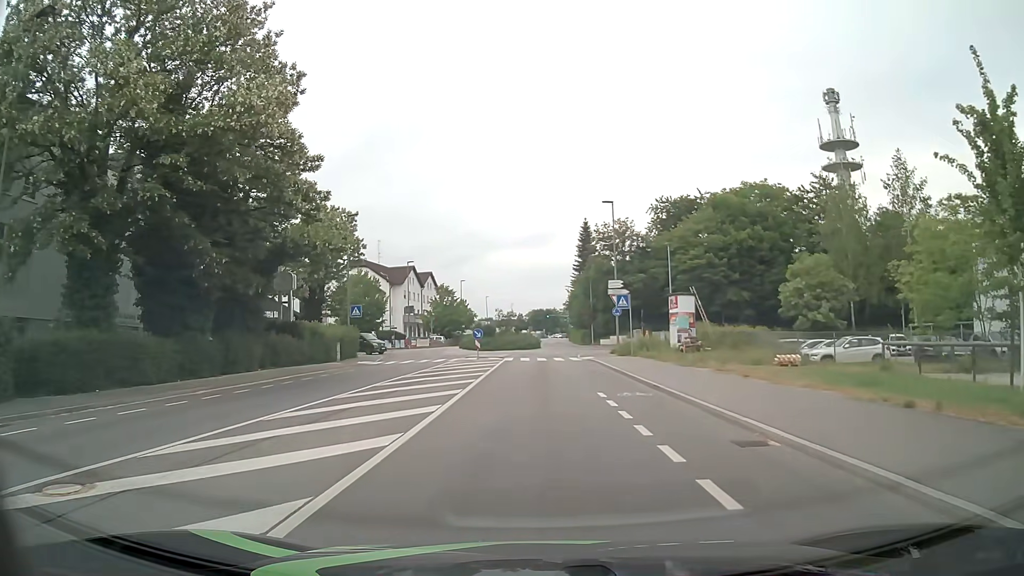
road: tertiary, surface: asphalt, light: Day
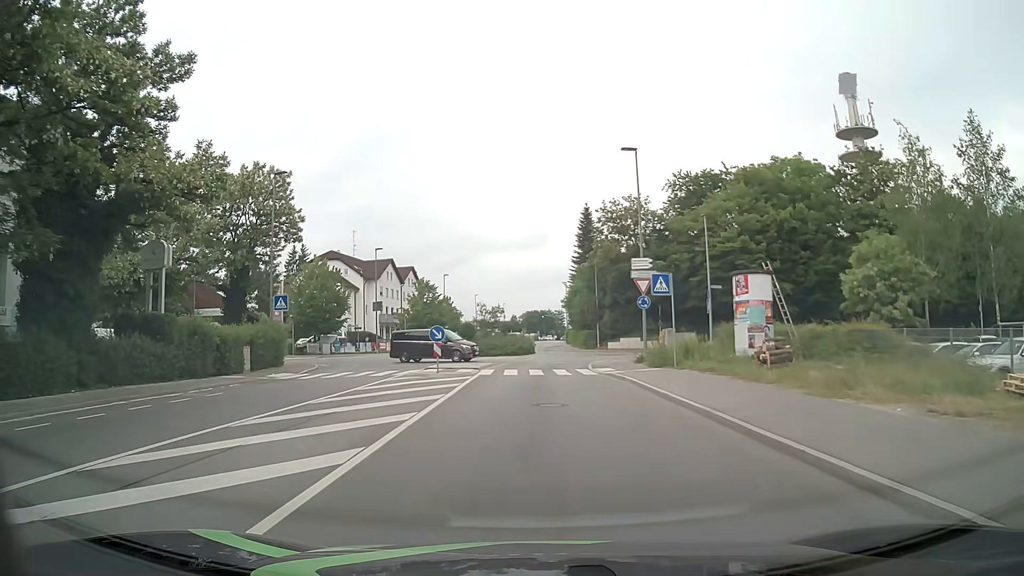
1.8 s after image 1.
(0.0, +13.4) m; 0°
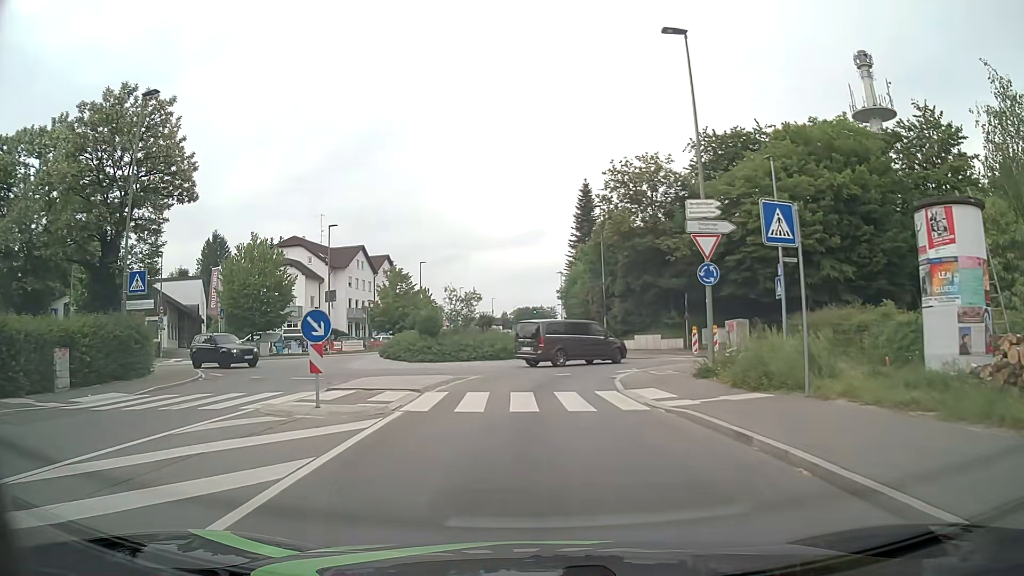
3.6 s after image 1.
(0.0, +12.9) m; -1°
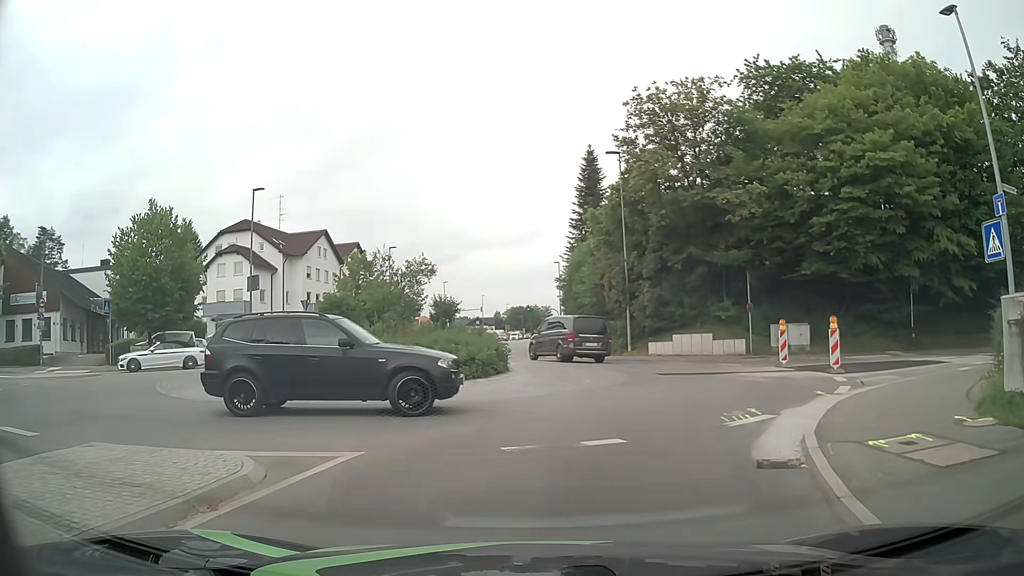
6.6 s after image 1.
(+0.3, +13.9) m; 0°
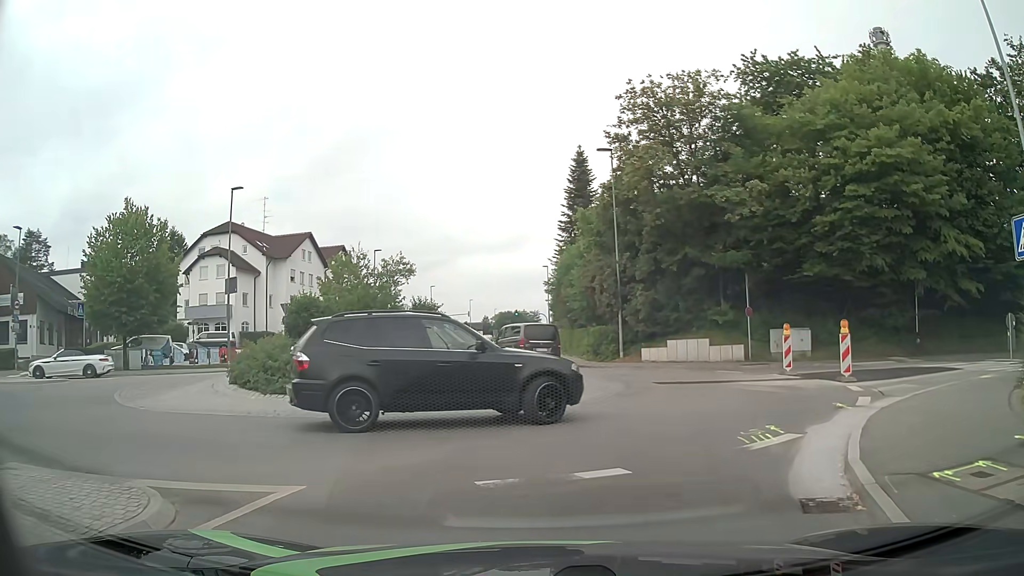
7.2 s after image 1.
(+0.1, +1.5) m; +3°
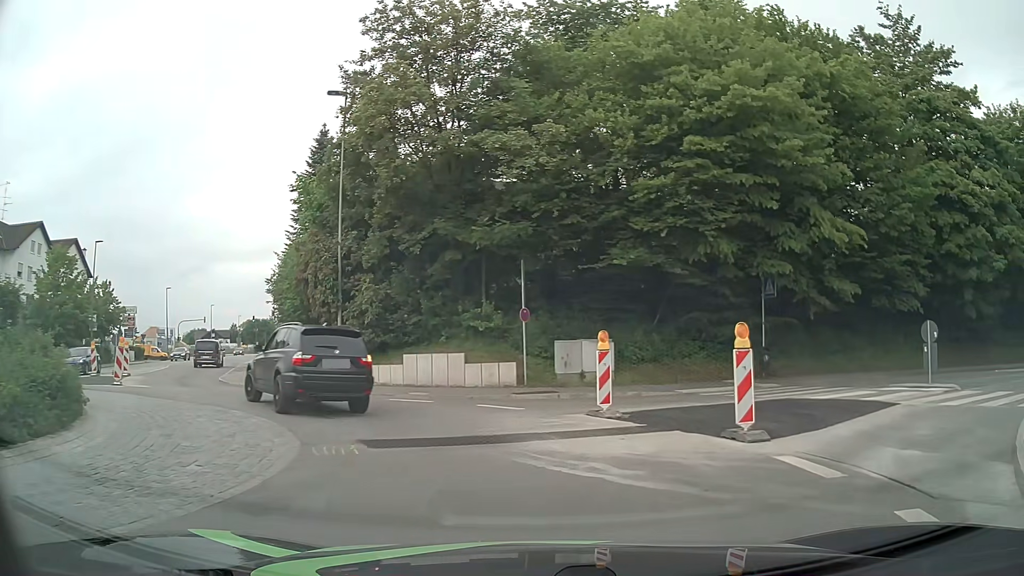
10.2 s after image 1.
(+1.3, +9.3) m; +19°
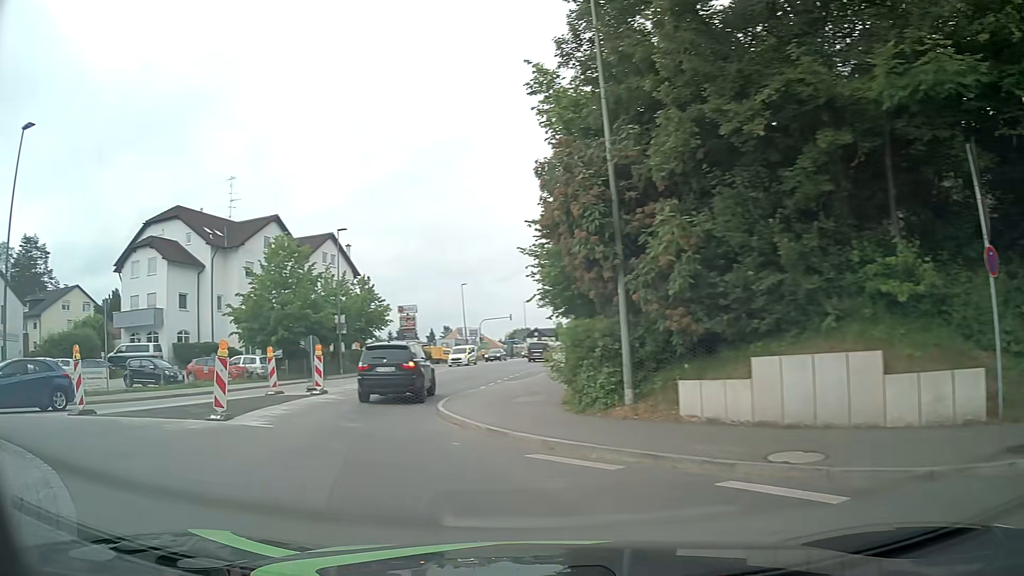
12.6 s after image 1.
(-1.0, +11.2) m; -25°
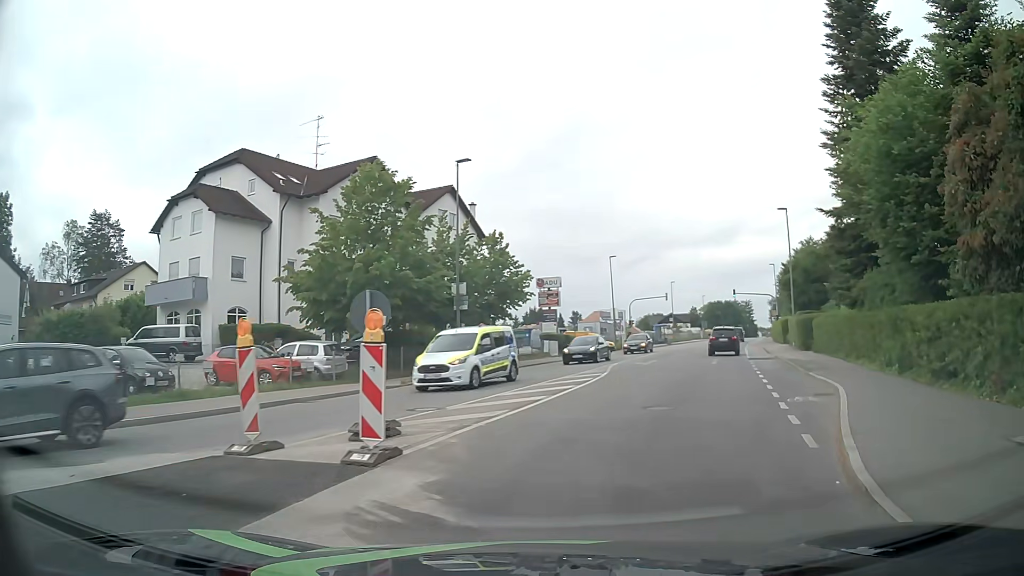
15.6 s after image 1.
(-4.4, +14.8) m; -12°
(+1, +10) (+4, +19) (+7, +29) (+10, +39) (+13, +48) (+16, +58) (+19, +67) (+23, +77) (+26, +86) (+30, +95) m
